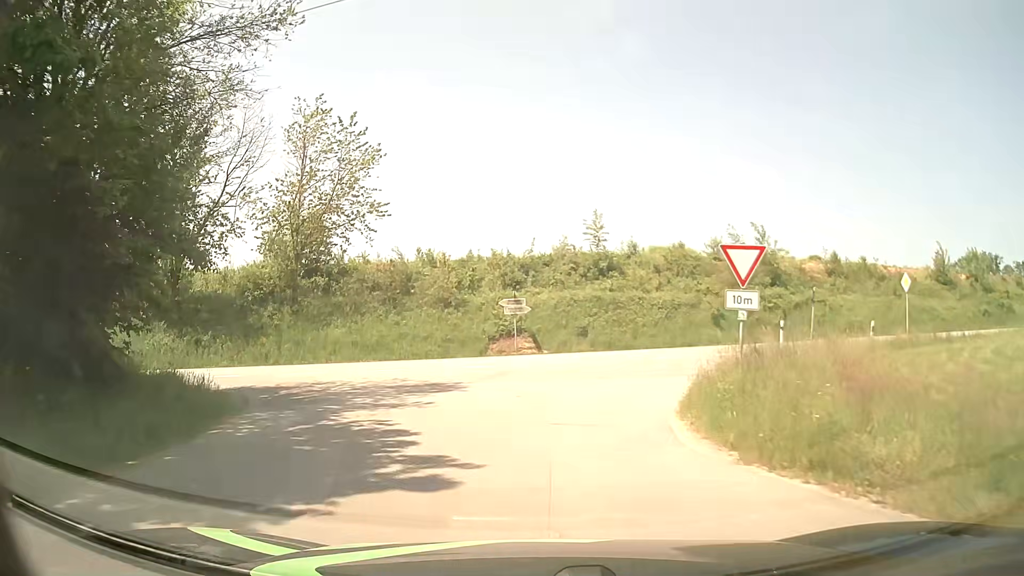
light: Day
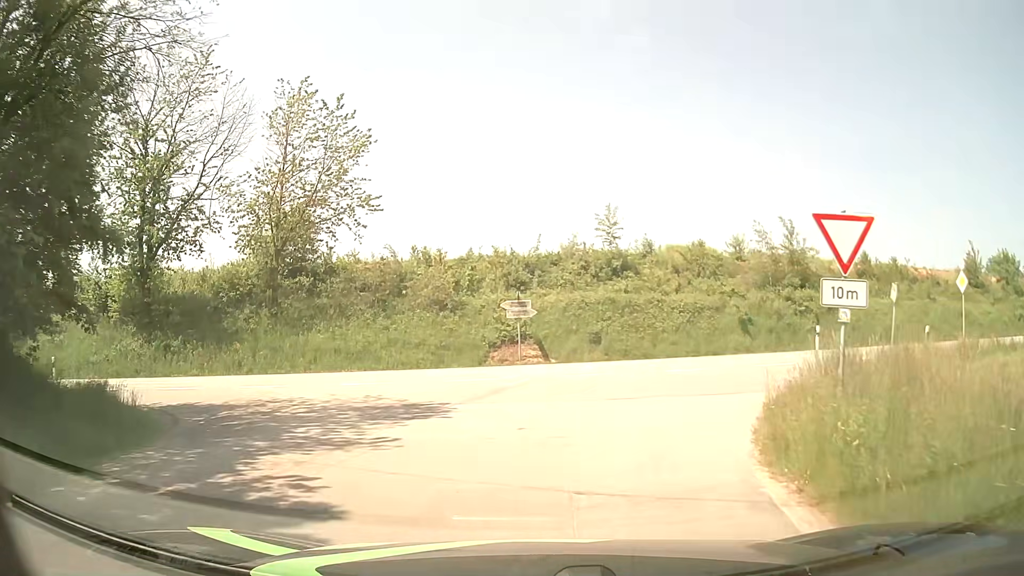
(-0.1, +3.8) m; -2°
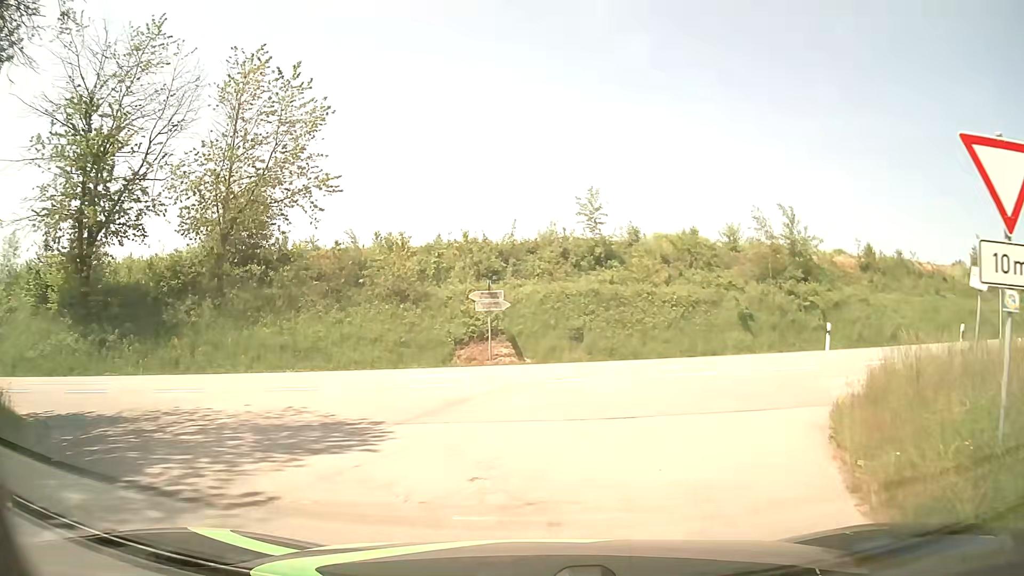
(+0.1, +3.6) m; +3°
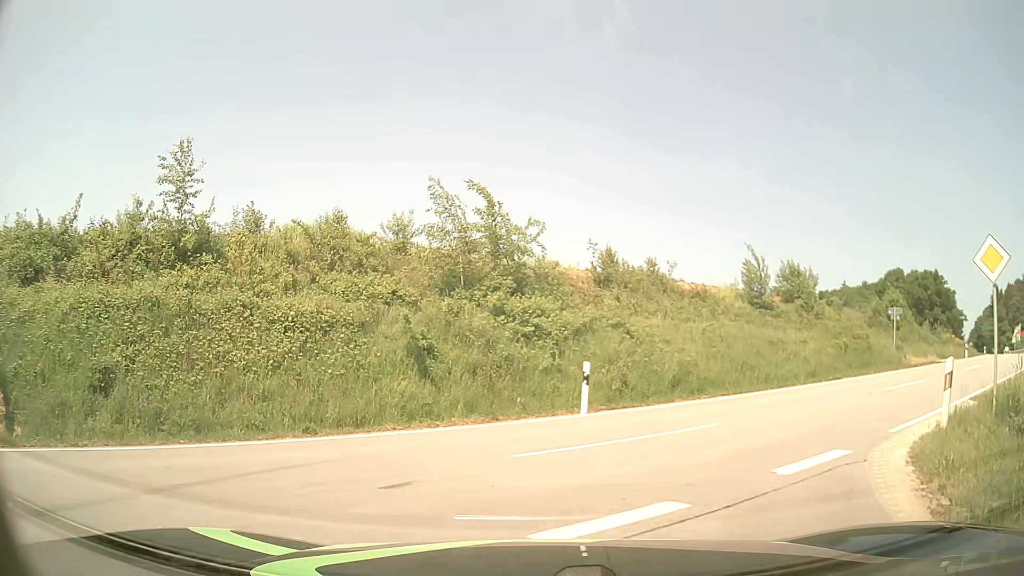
(+2.7, +12.2) m; +28°
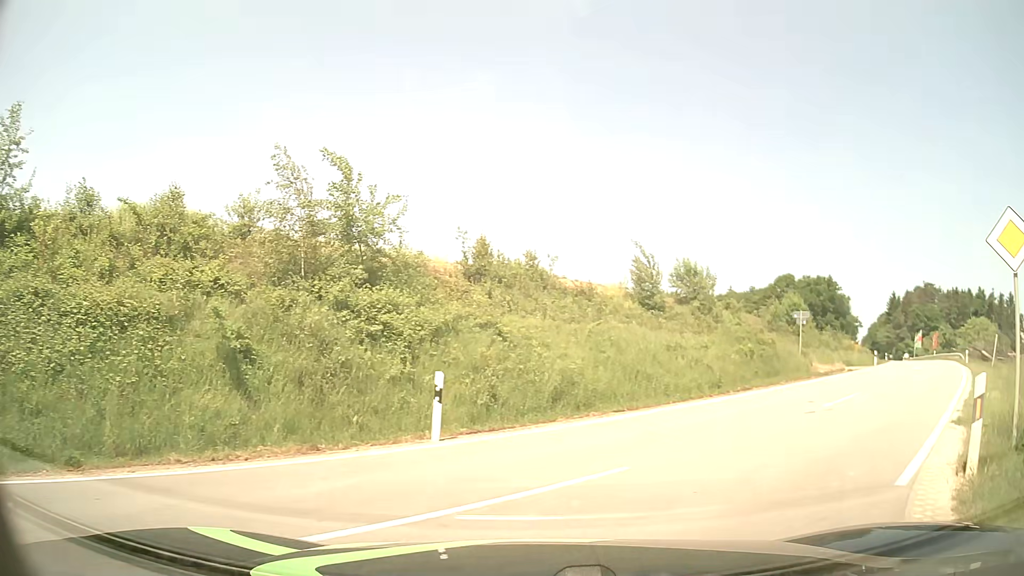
(+0.3, +3.7) m; +11°
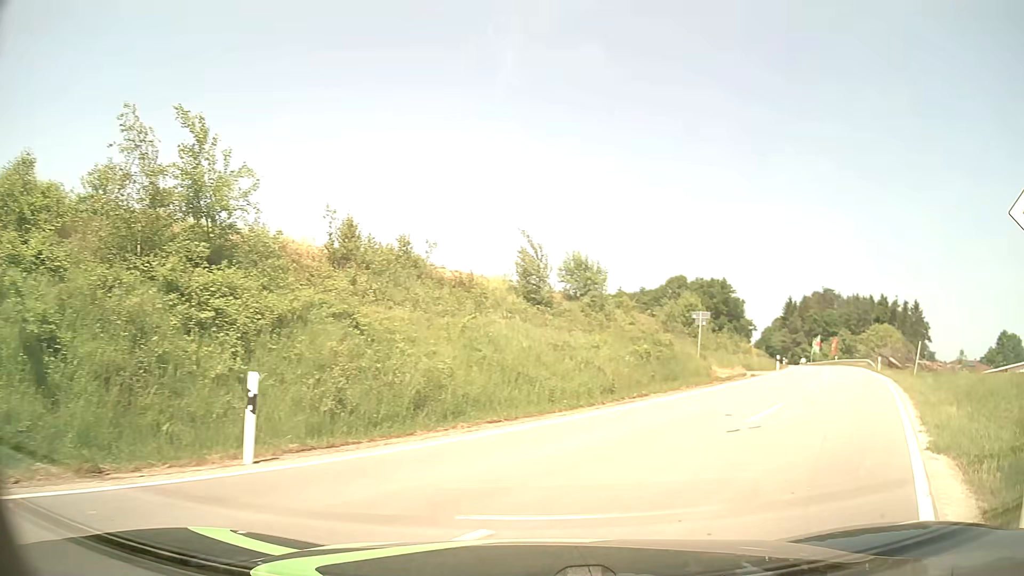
(+0.2, +2.8) m; +9°
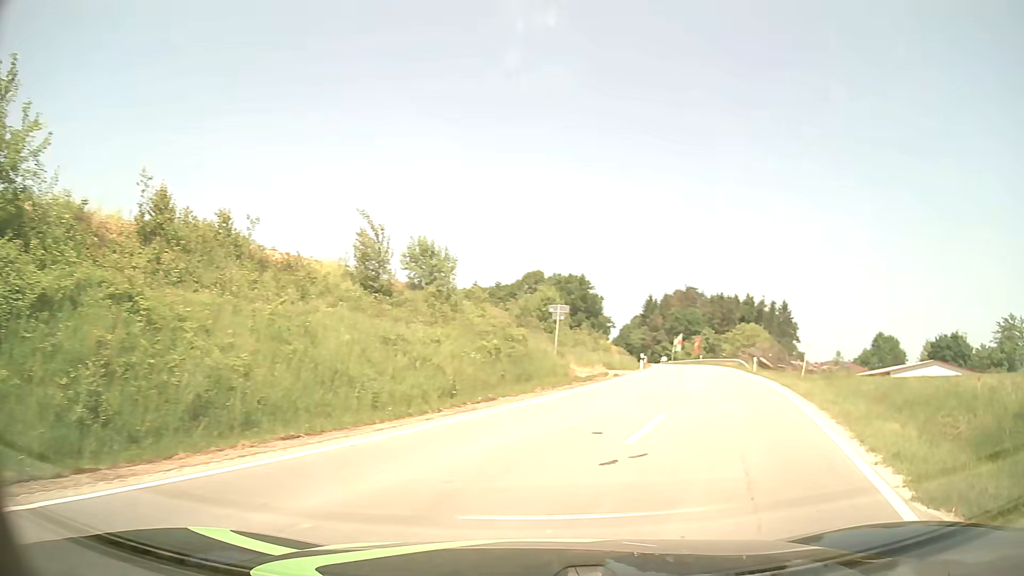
(+0.3, +3.3) m; +12°
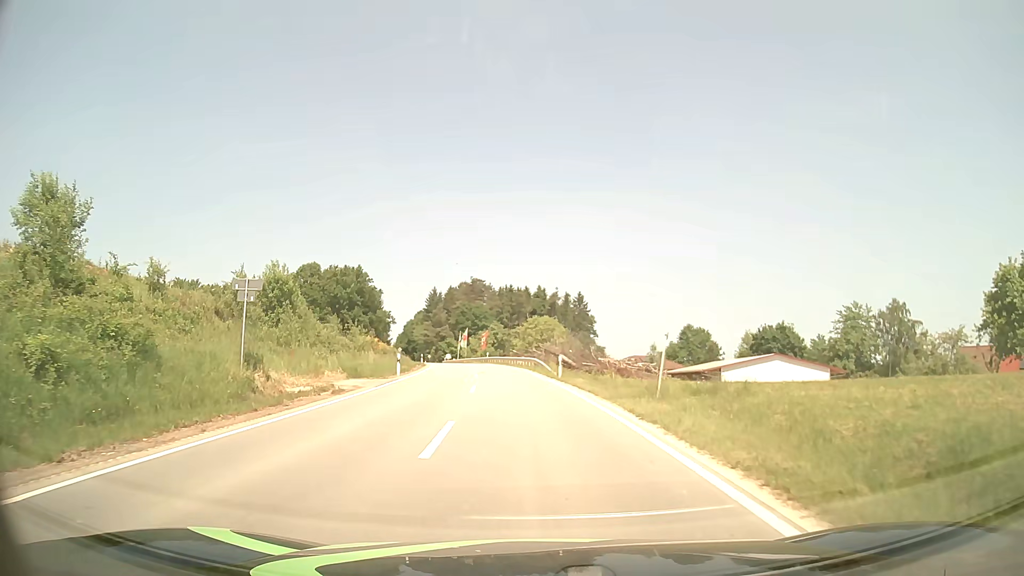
(+3.4, +13.1) m; +19°
(0, +10) (0, +20) (-1, +30) (-2, +40) (-3, +50) (-4, +60) (-6, +70) (-8, +80) (-10, +89) (-12, +99) m
